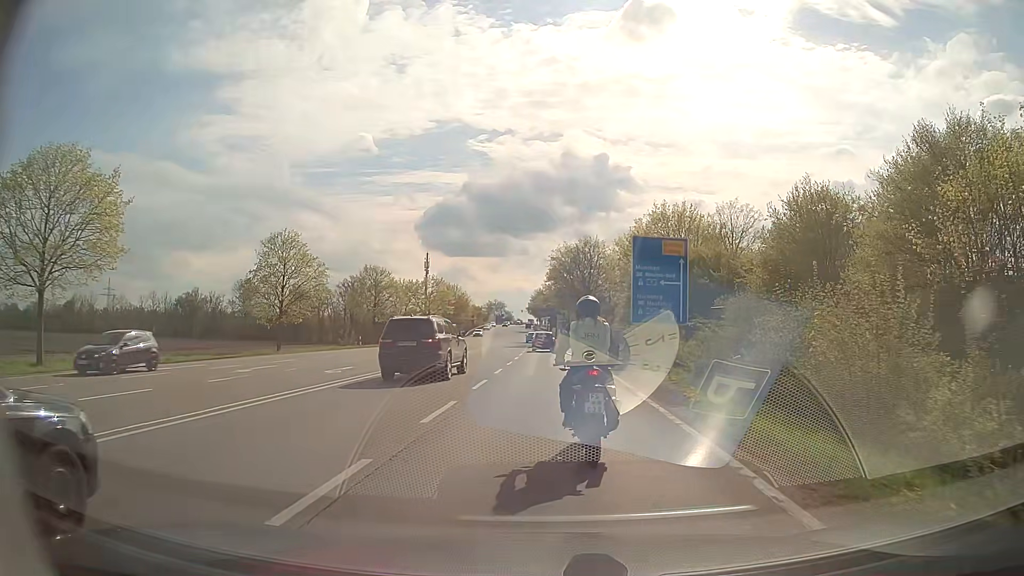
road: secondary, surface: asphalt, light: Day
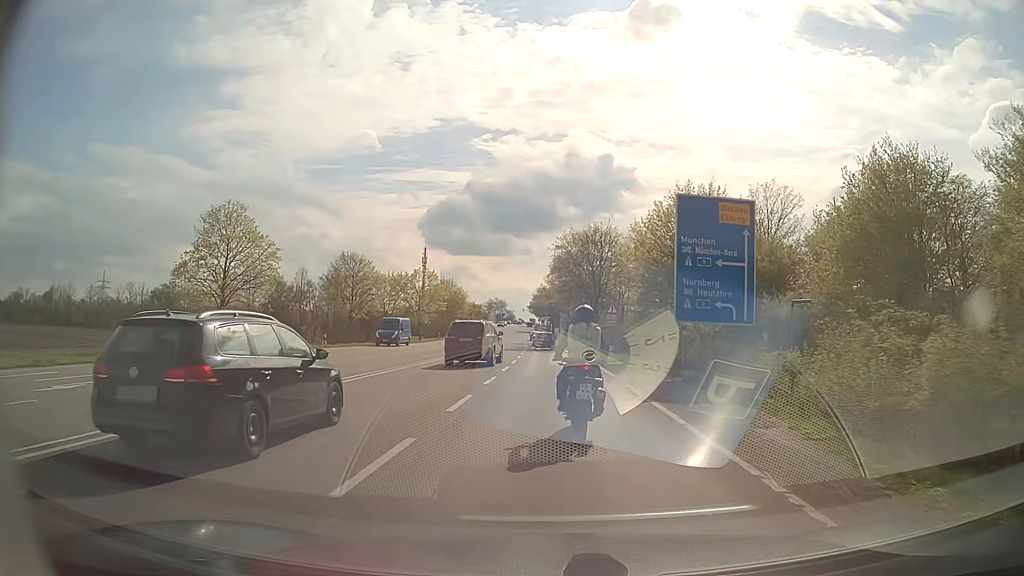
(0.0, +10.7) m; 0°
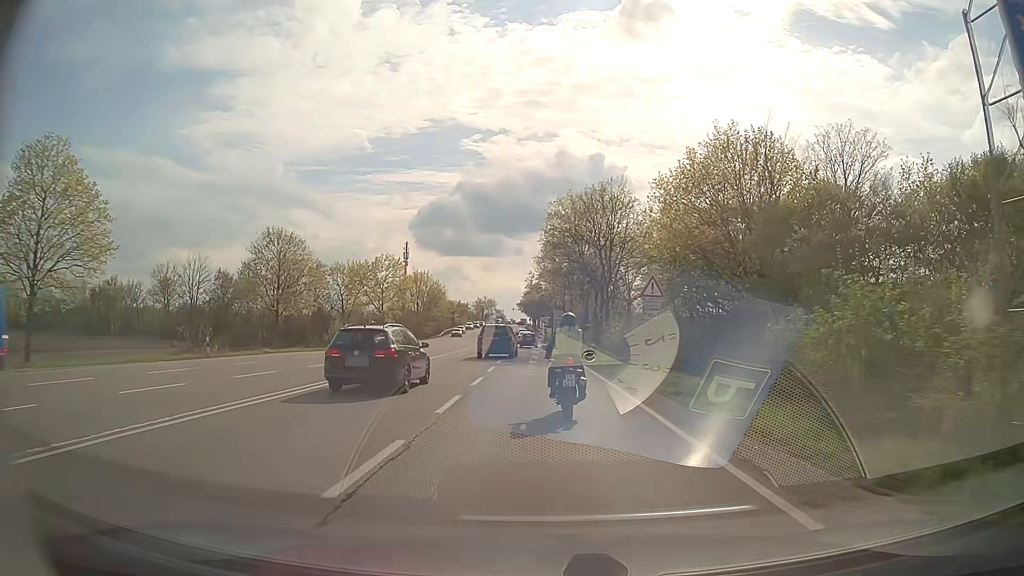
(+0.2, +18.3) m; +1°
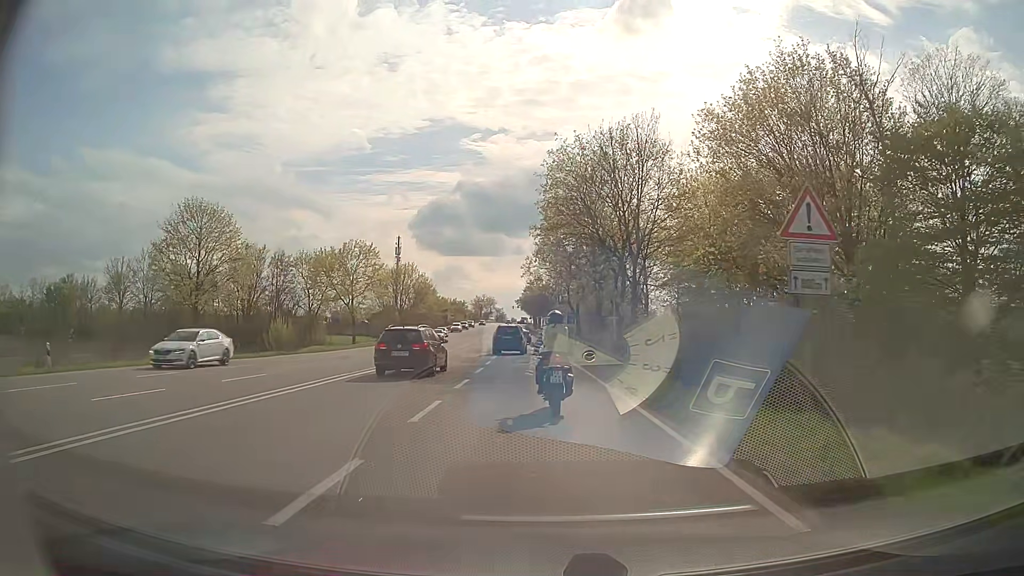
(0.0, +13.5) m; 0°
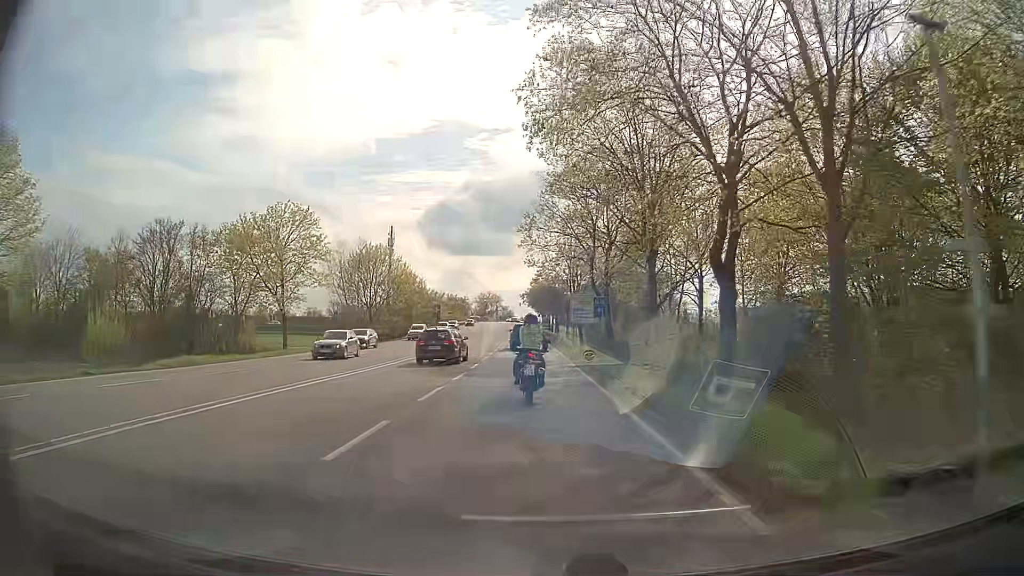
(-0.1, +21.3) m; -1°
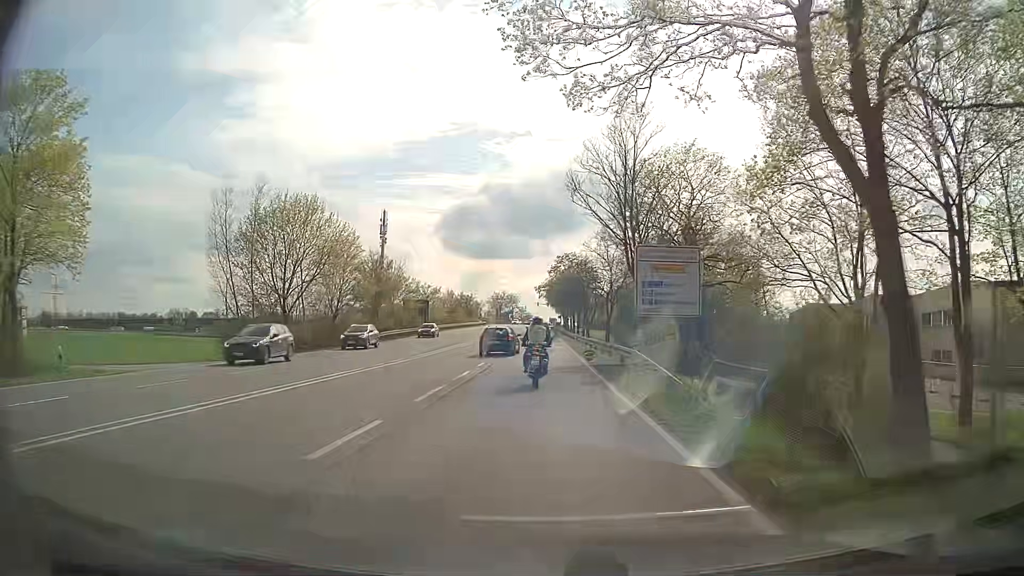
(-0.5, +30.3) m; -1°
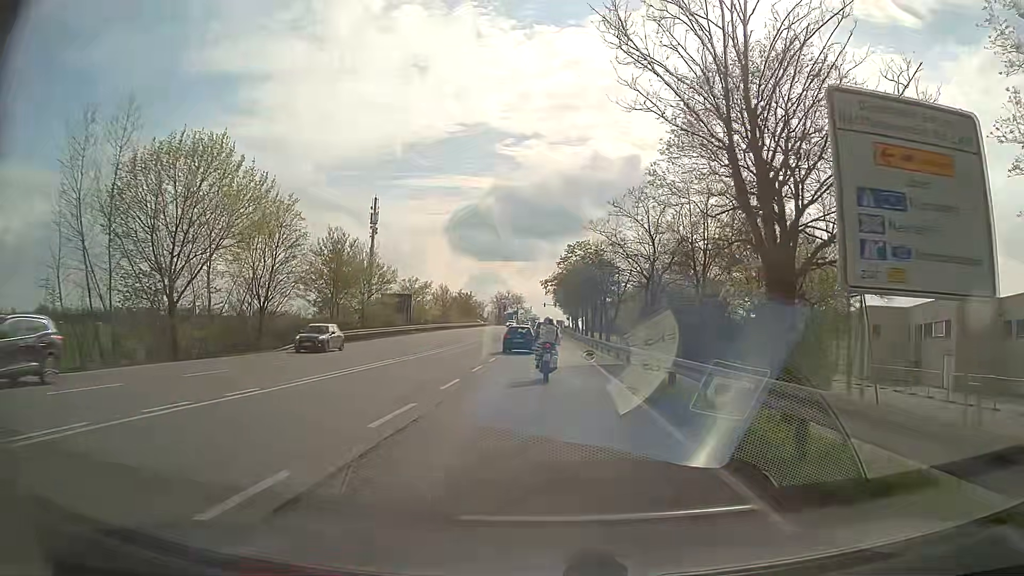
(-0.2, +16.0) m; 0°
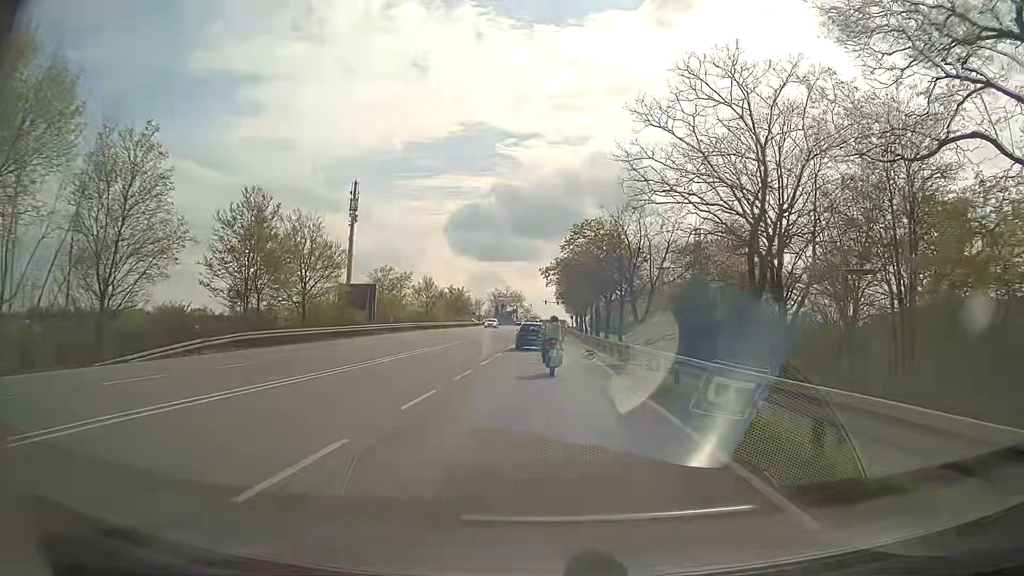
(-0.2, +16.3) m; 0°
